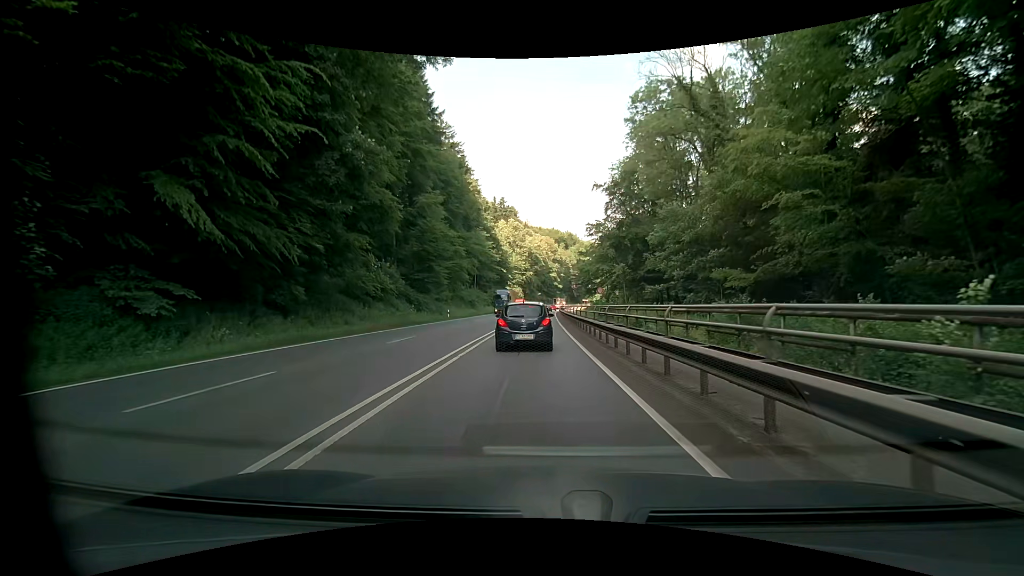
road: primary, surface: asphalt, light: Day
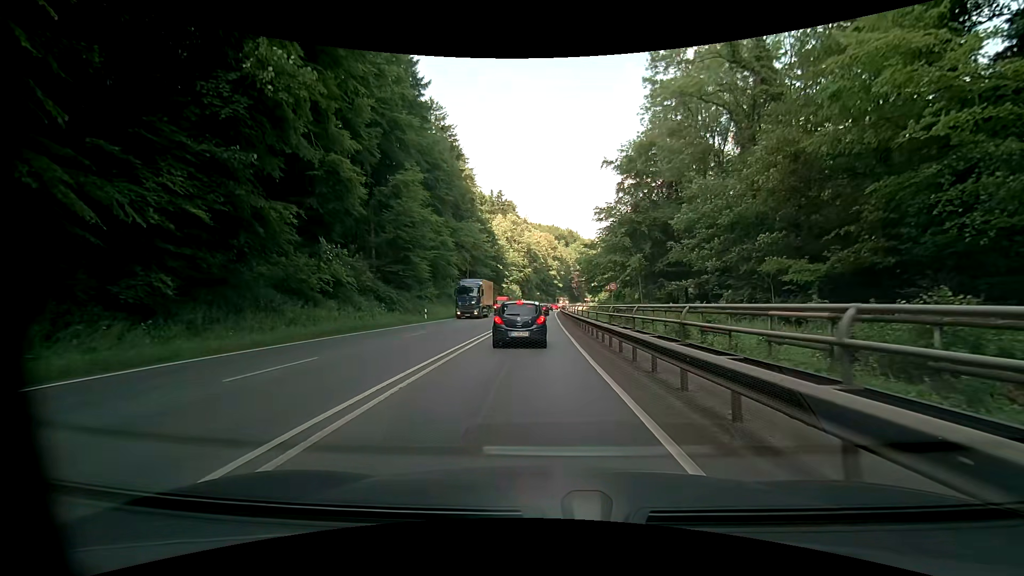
(+0.1, +9.7) m; +2°
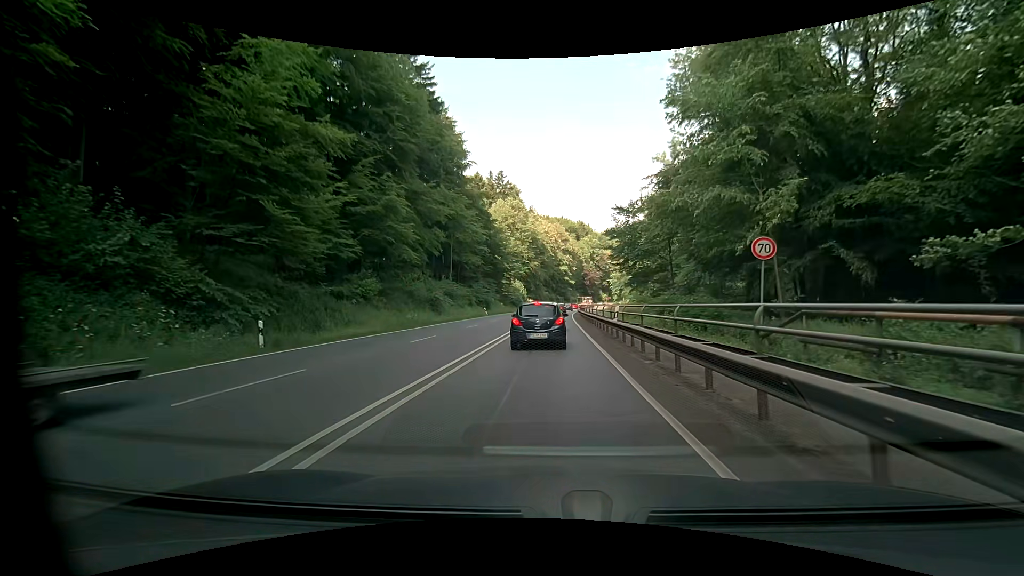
(-0.6, +26.0) m; -3°
(0, +10) (0, +20) (0, +30) (+1, +40) (+1, +50) (+2, +60) (+2, +70) (+3, +80) (+4, +90) (+5, +100) m
